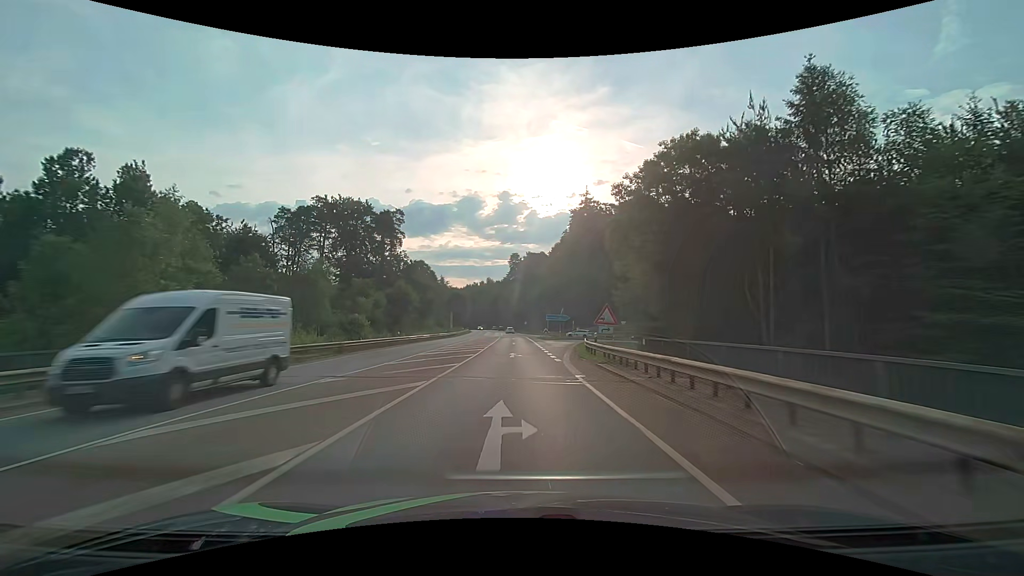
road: secondary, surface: asphalt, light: Day
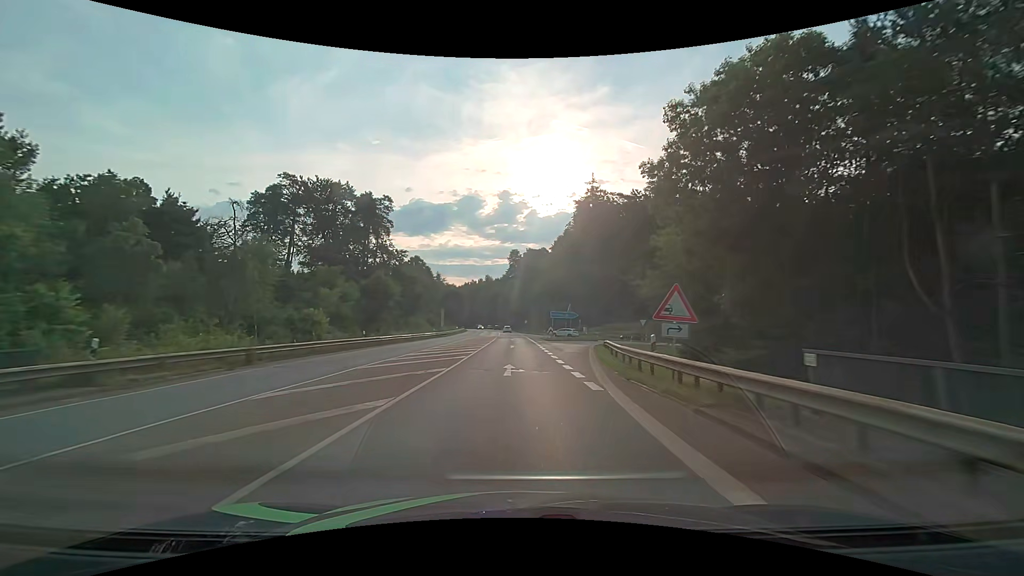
(0.0, +10.7) m; 0°
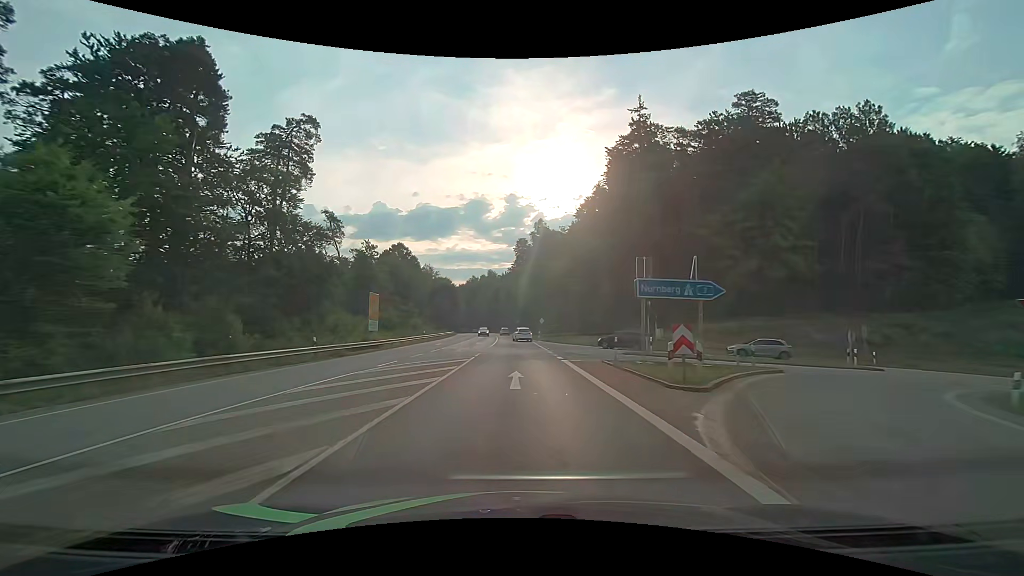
(-0.3, +42.9) m; -1°
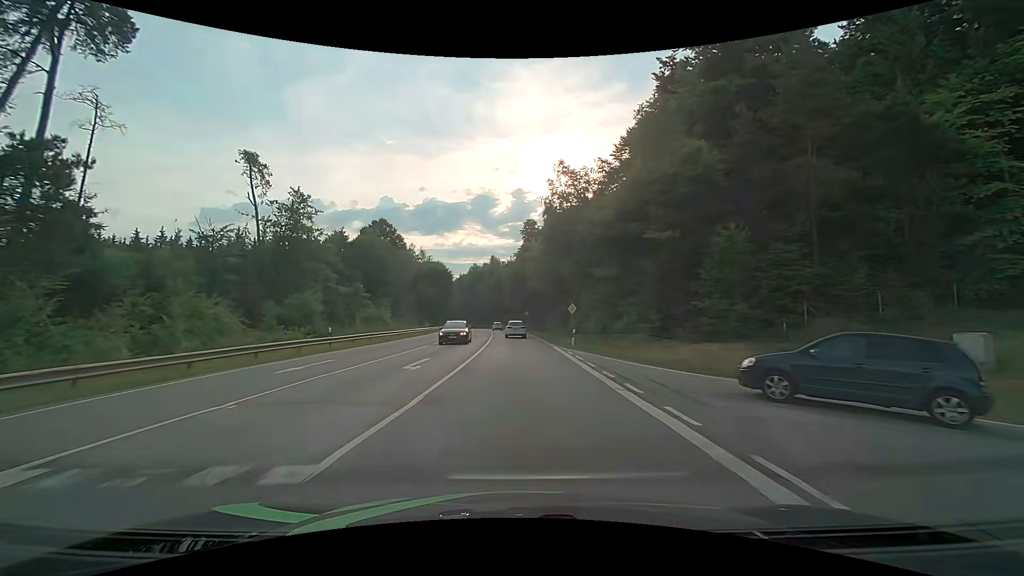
(-0.2, +31.0) m; -1°
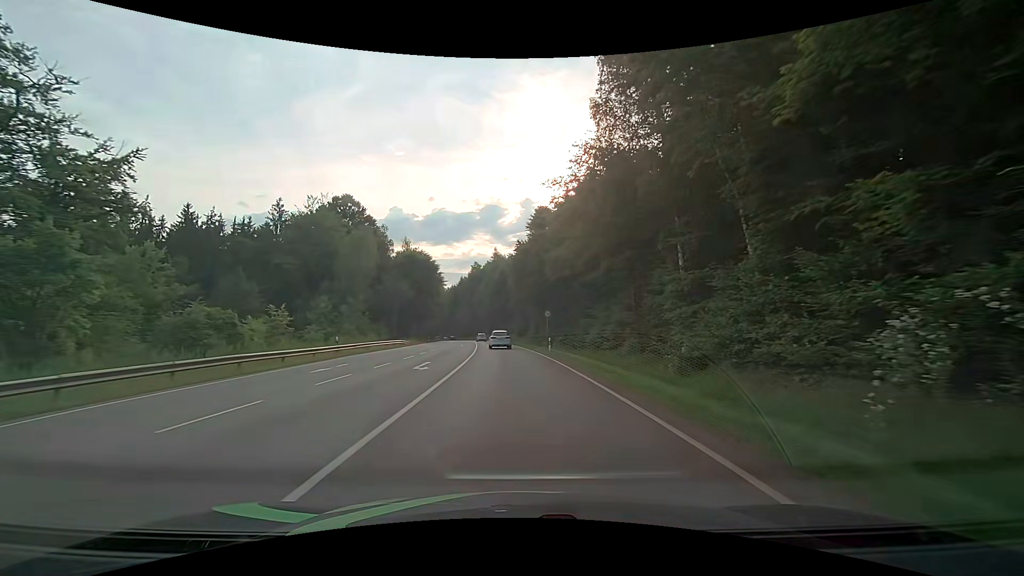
(-0.2, +36.4) m; -1°
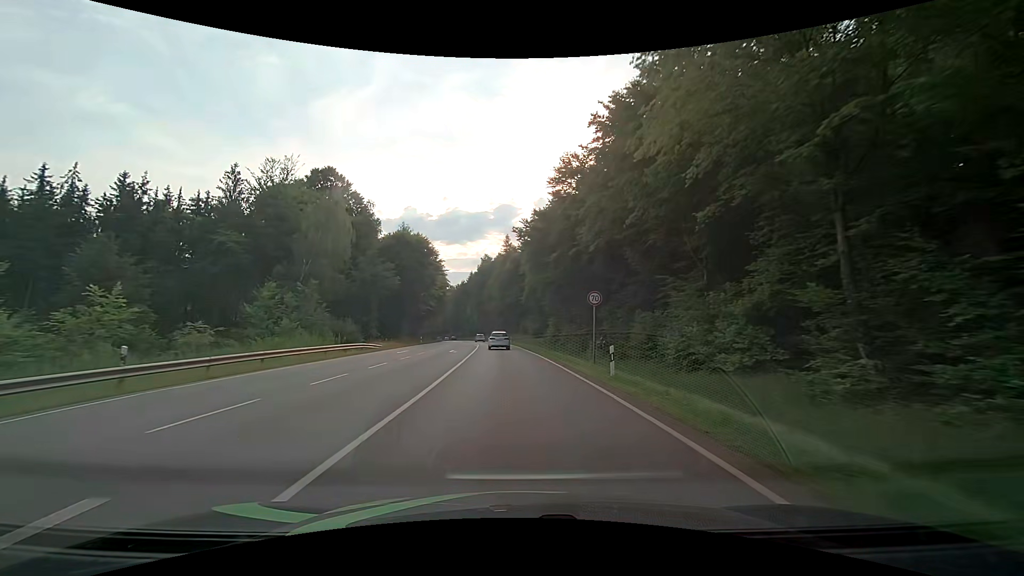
(-0.4, +18.4) m; -2°
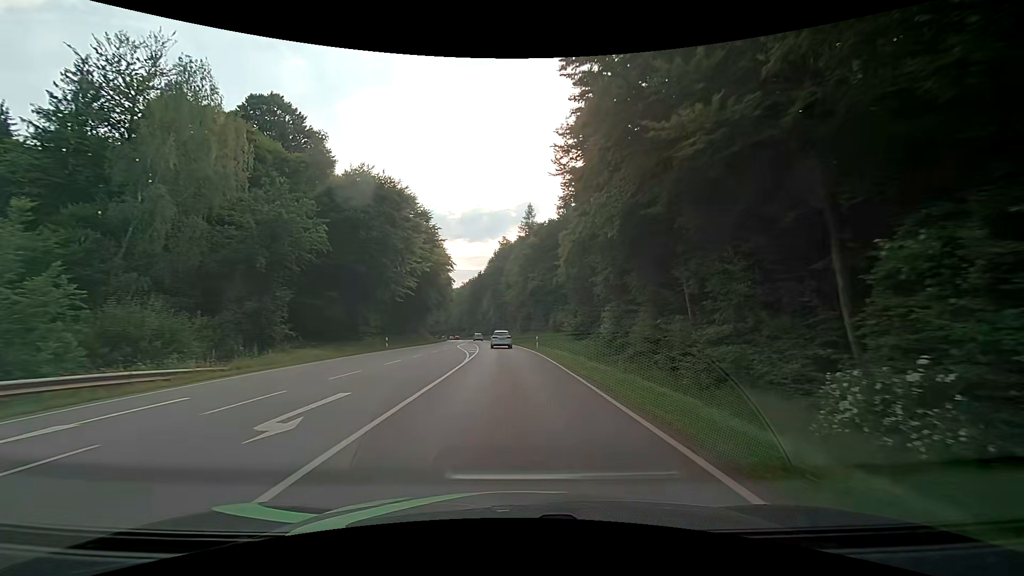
(-0.7, +28.6) m; -3°
